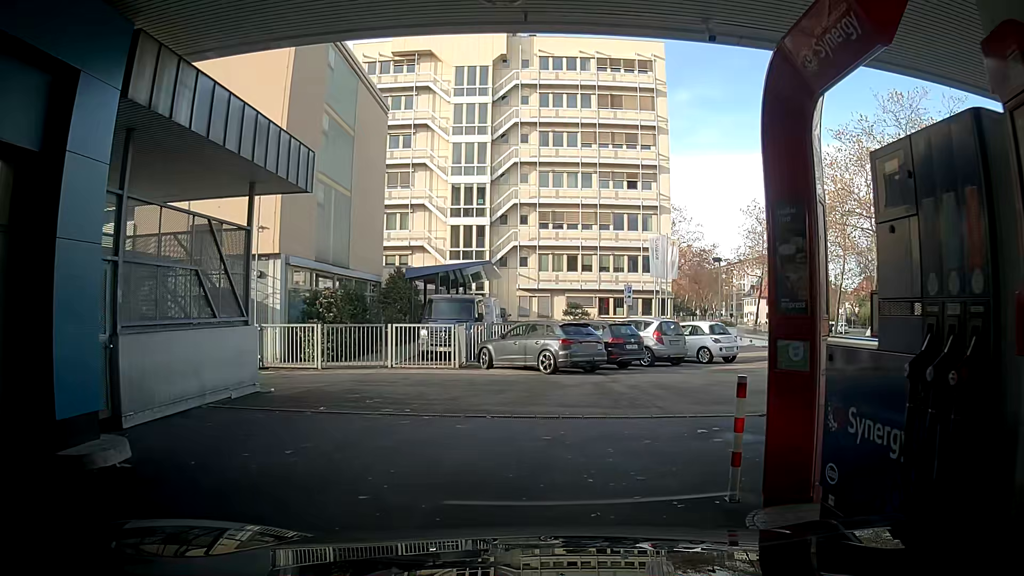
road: service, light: Day
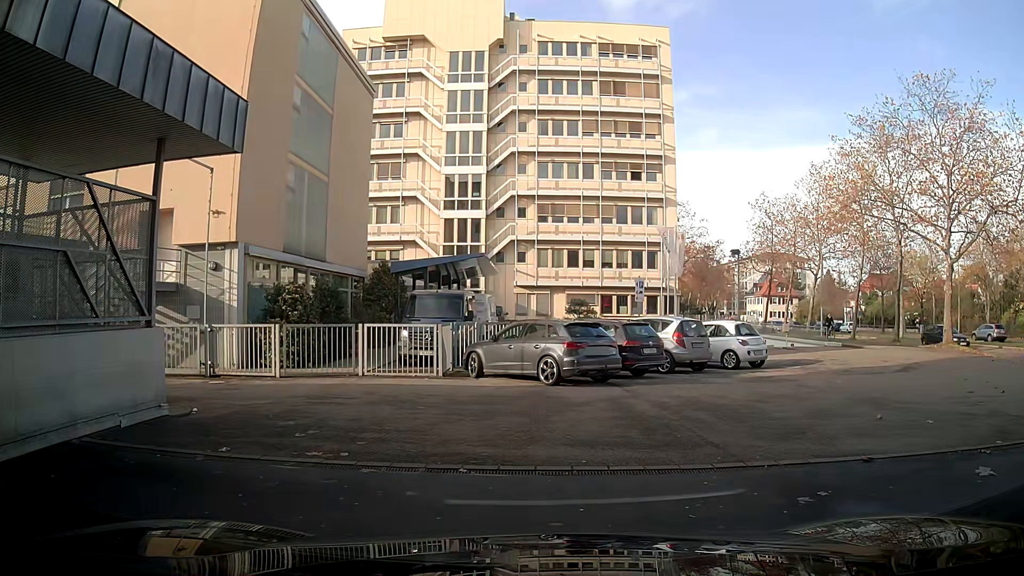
(0.0, +3.2) m; +1°
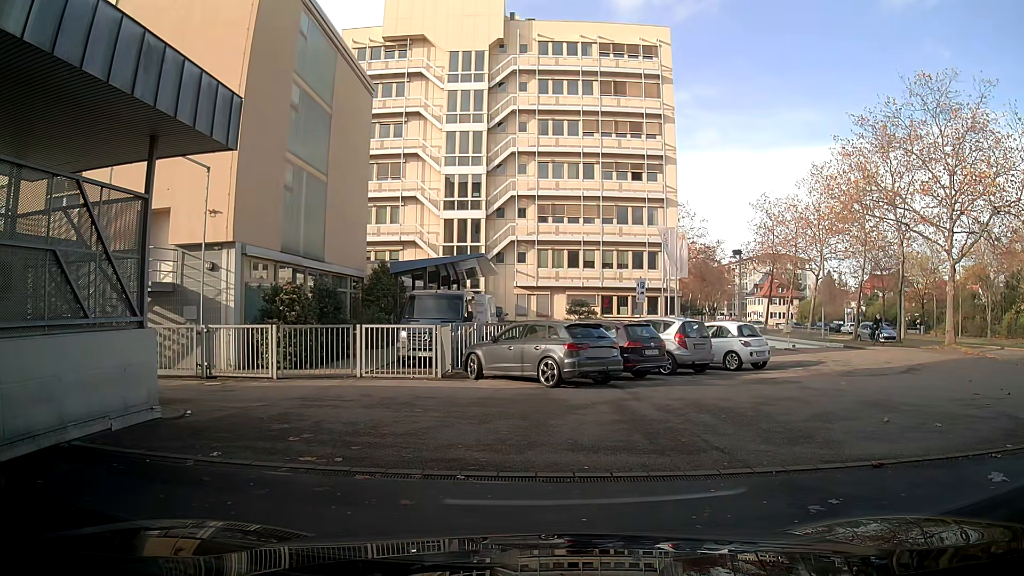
(0.0, +0.3) m; 0°
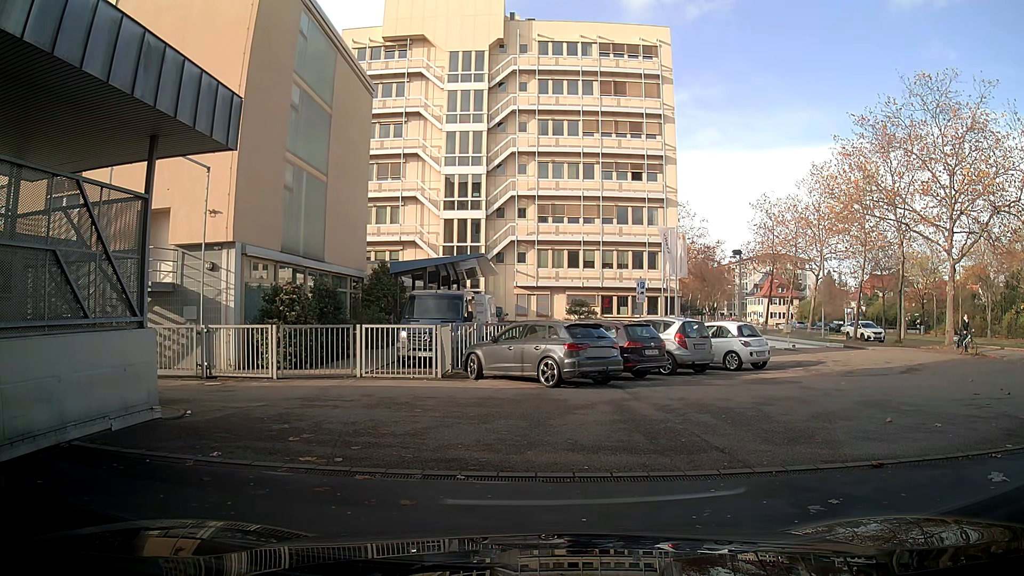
(0.0, 0.0) m; 0°
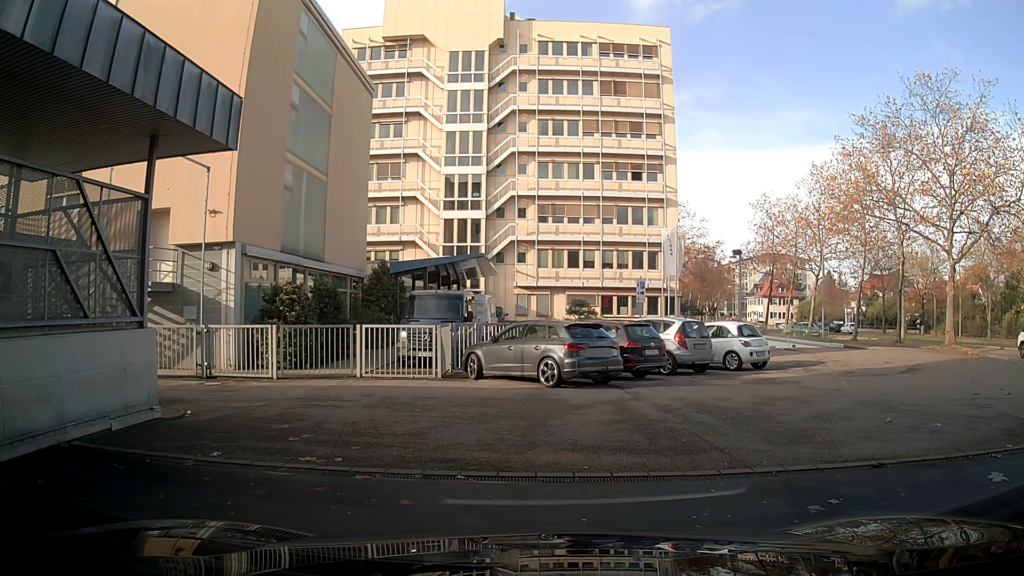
(0.0, 0.0) m; 0°
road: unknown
